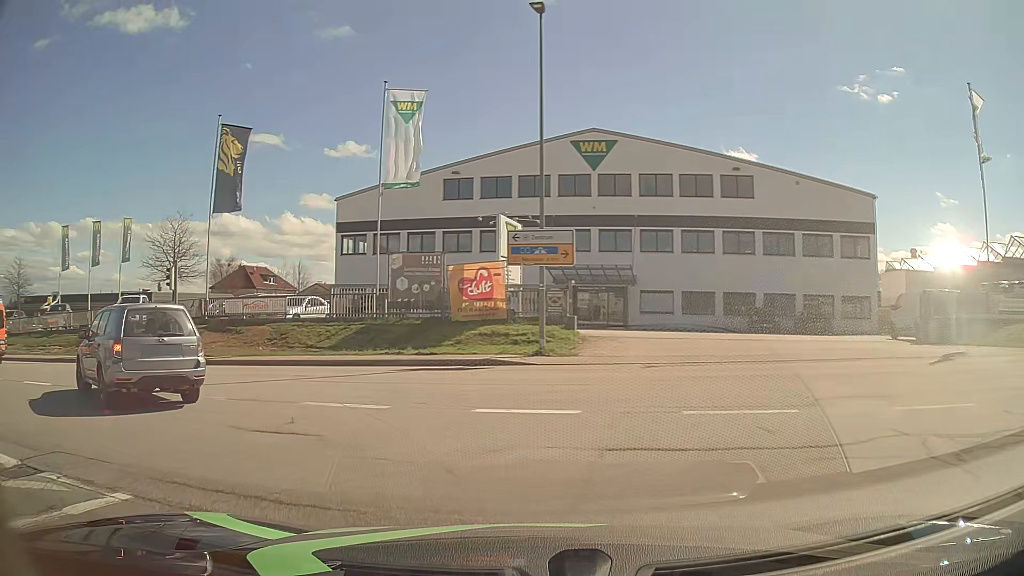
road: secondary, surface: asphalt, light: Day
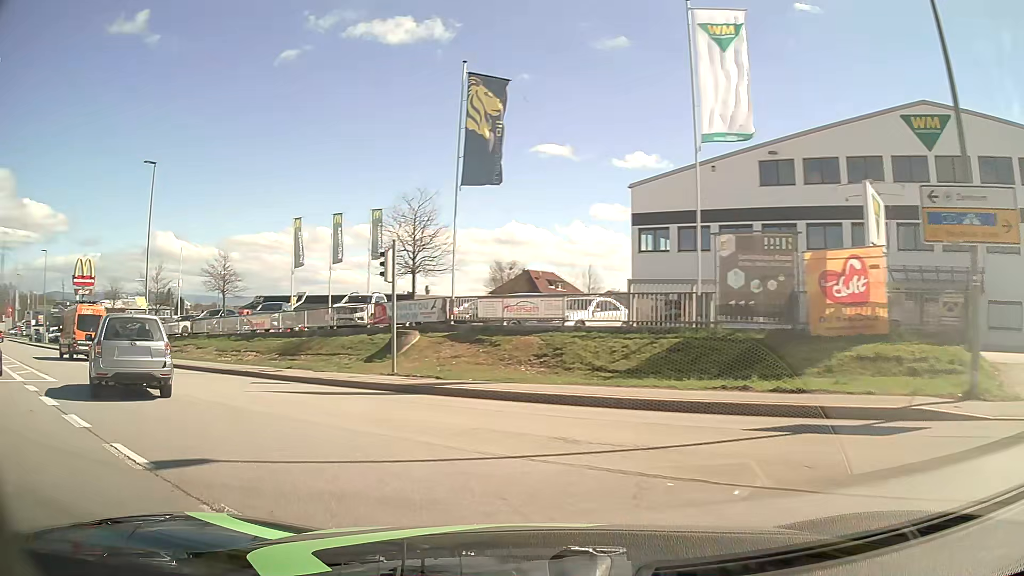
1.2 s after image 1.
(-1.8, +8.0) m; -24°
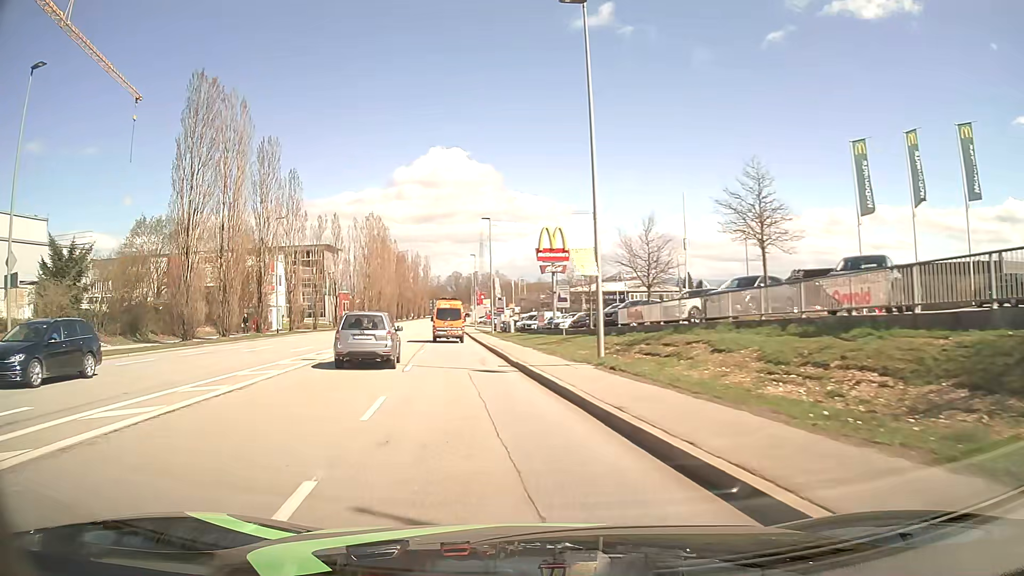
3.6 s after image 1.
(-8.1, +17.3) m; -45°
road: tertiary
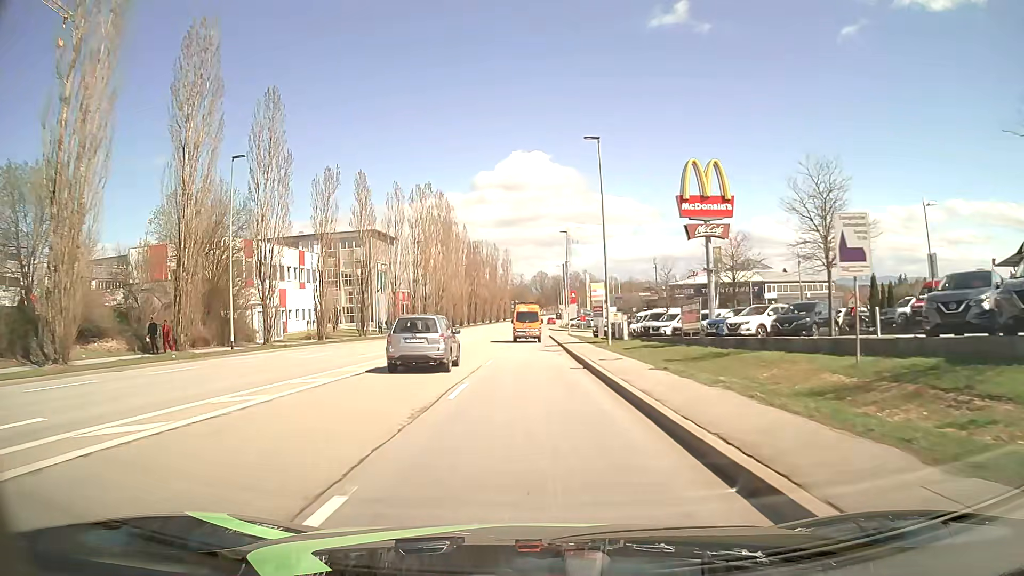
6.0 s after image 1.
(-3.0, +27.0) m; -7°
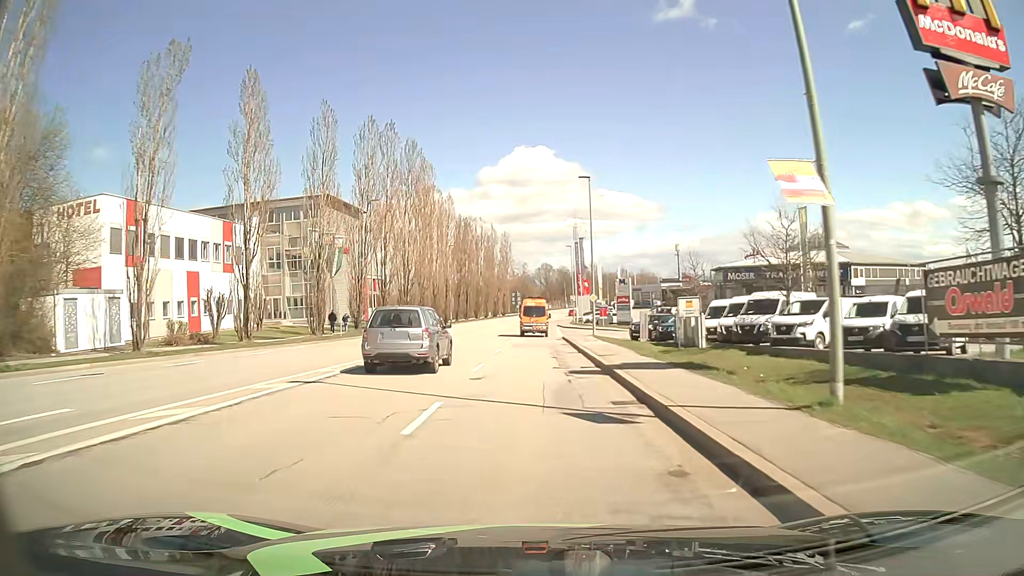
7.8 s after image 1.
(0.0, +24.0) m; 0°
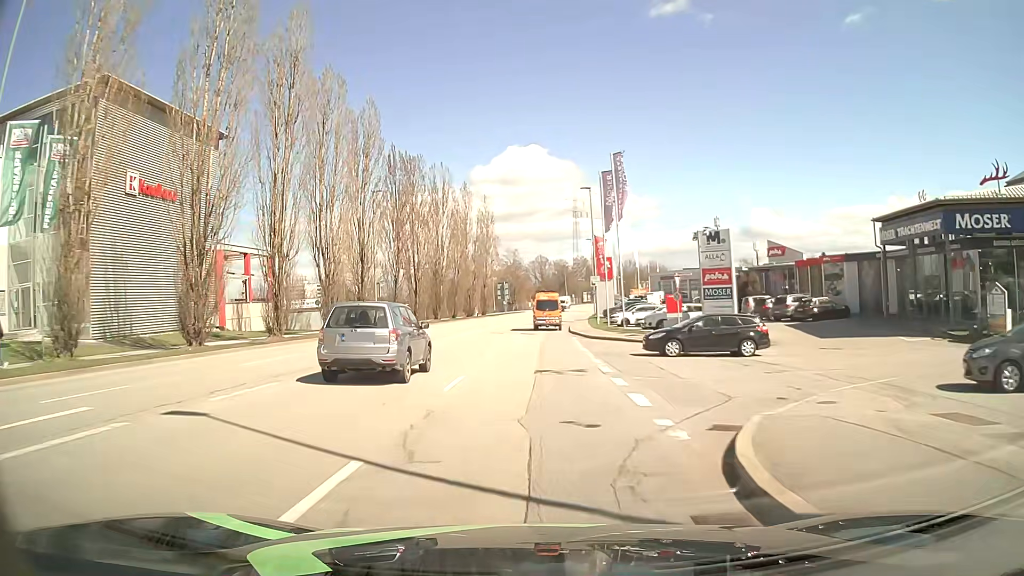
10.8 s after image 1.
(+0.1, +40.6) m; 0°
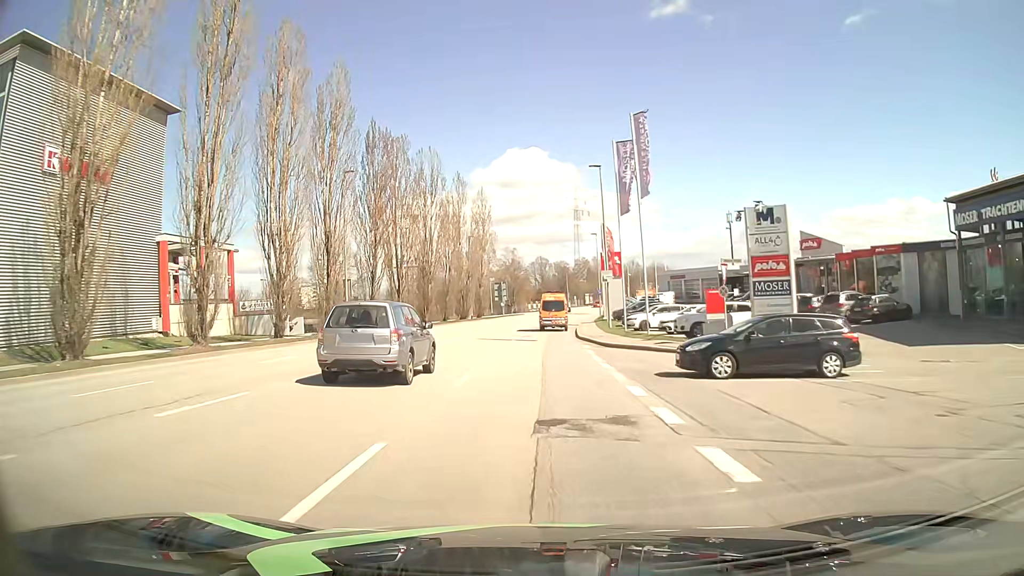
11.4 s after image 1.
(0.0, +8.1) m; 0°
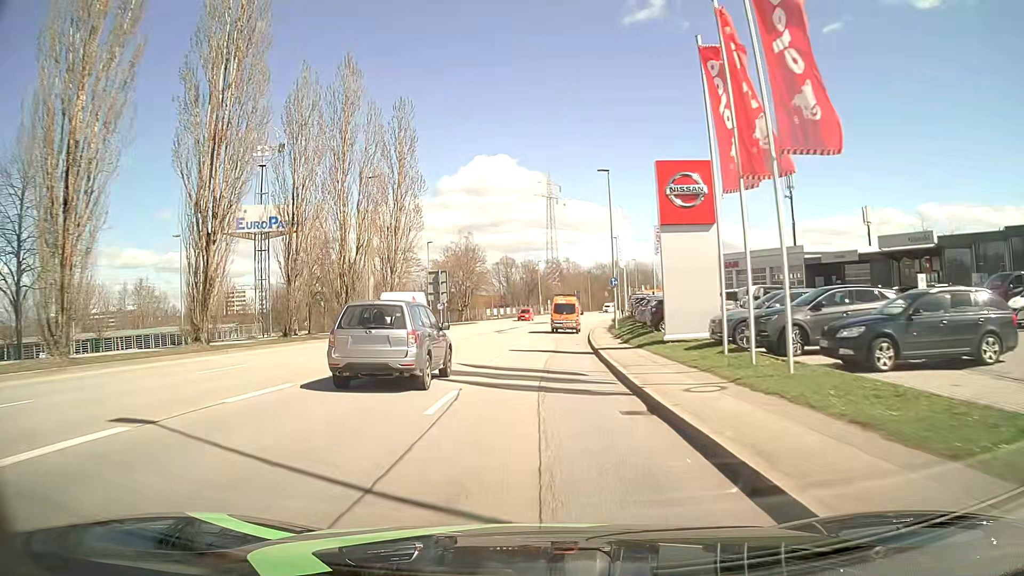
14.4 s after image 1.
(+0.3, +39.9) m; +2°
(0, +10) (0, +20) (+1, +30) (+1, +40) (+2, +50) (+3, +60) (+5, +70) (+6, +80) (+8, +90) (+9, +99) m
